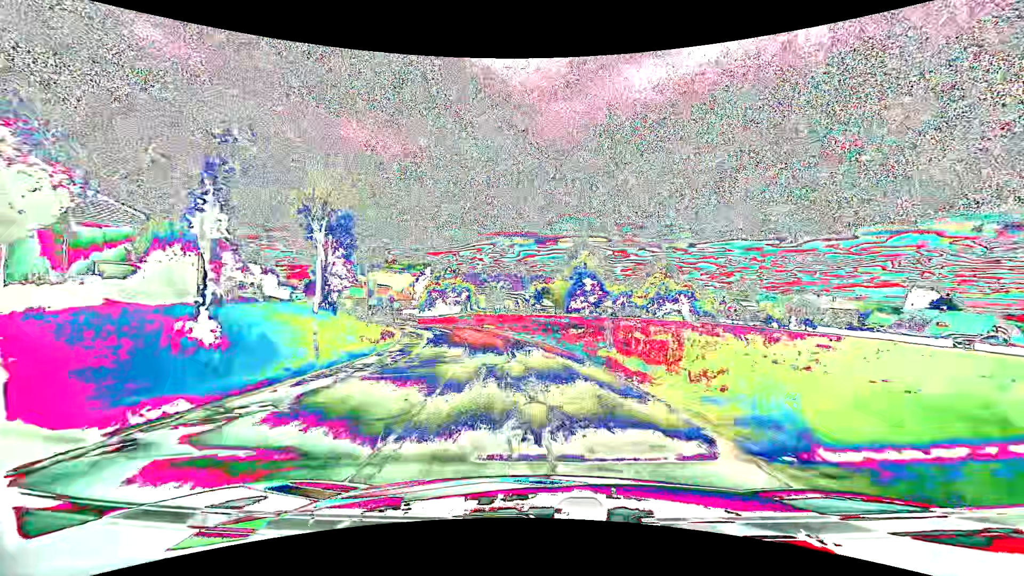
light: Day
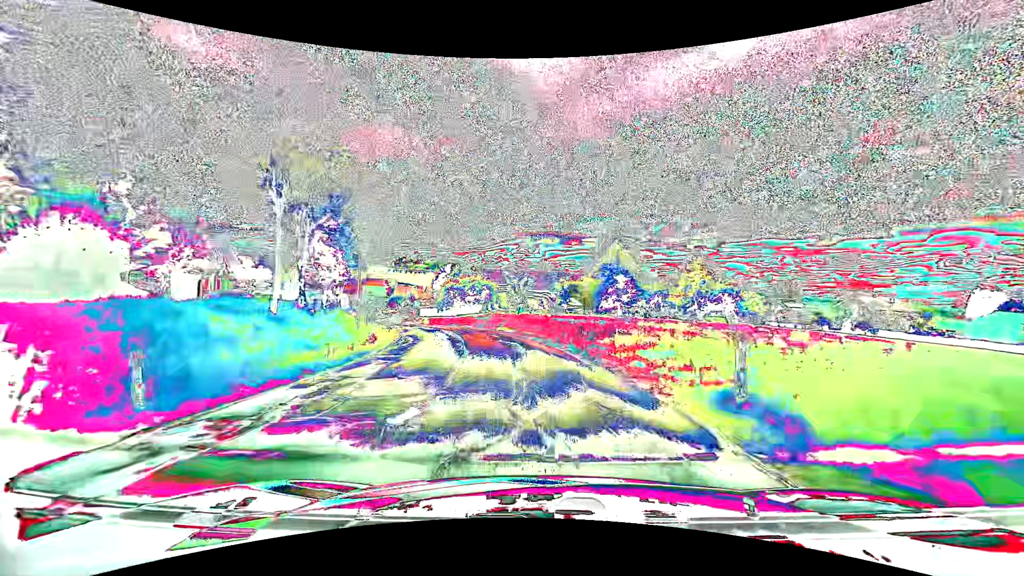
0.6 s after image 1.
(-0.2, +7.9) m; -3°
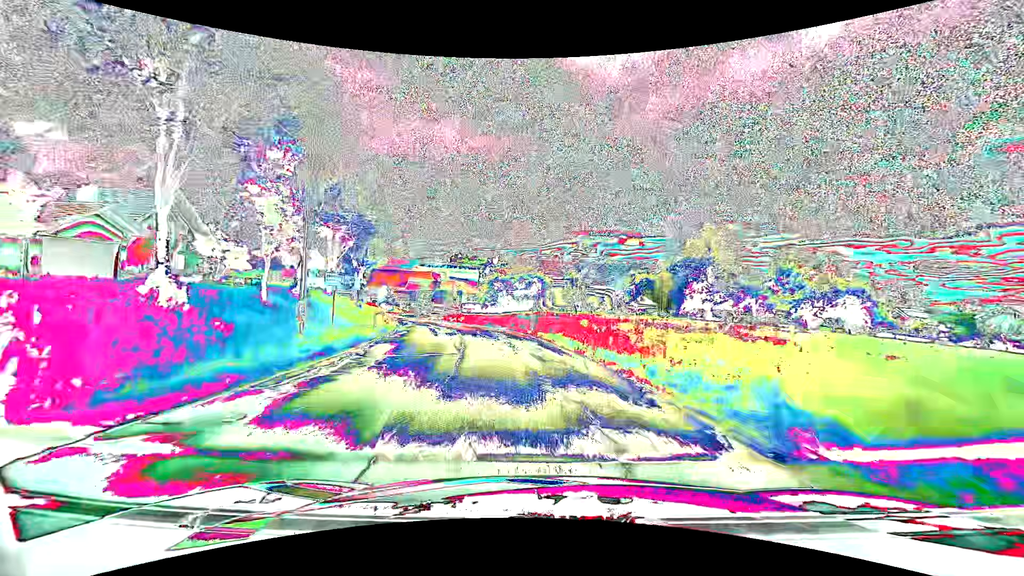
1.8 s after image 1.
(-0.8, +15.7) m; -6°
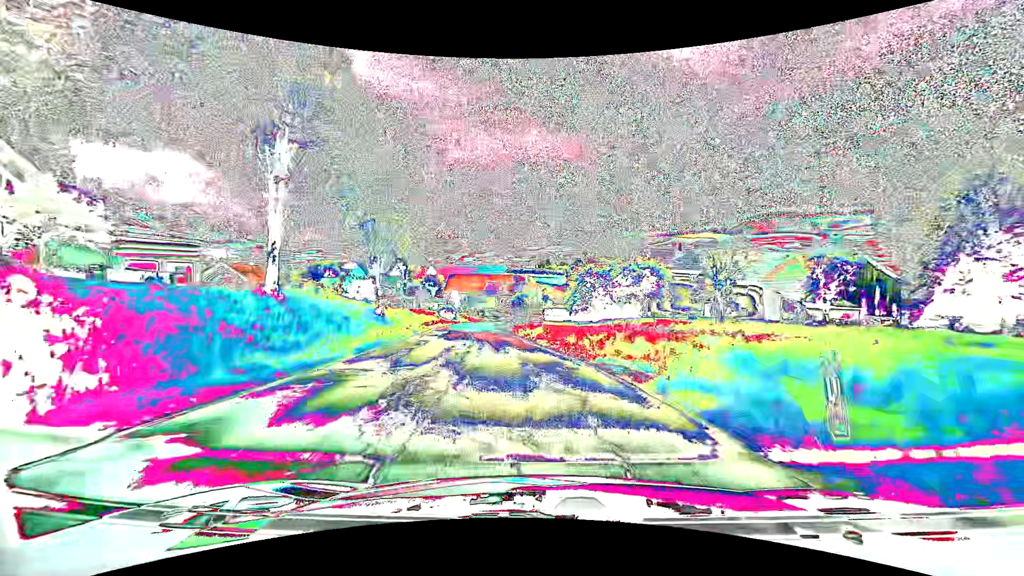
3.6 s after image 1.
(-1.9, +23.1) m; -10°
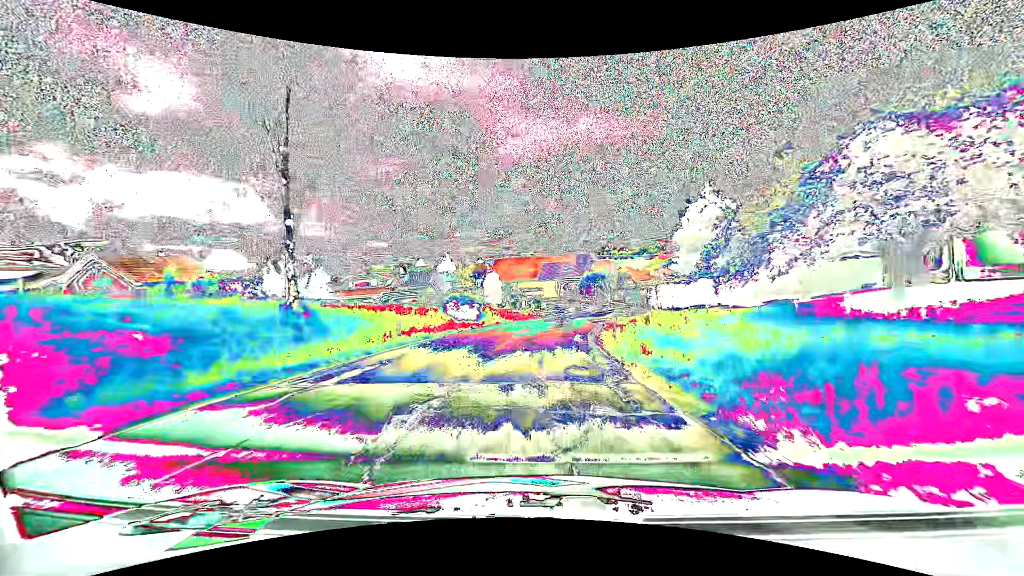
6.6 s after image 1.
(-3.5, +37.8) m; -7°
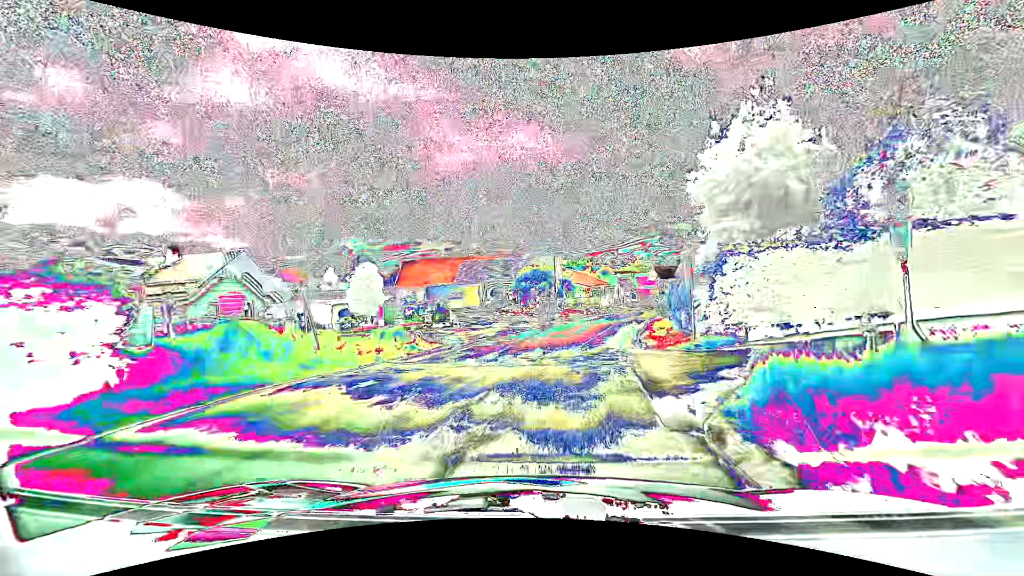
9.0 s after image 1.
(+1.4, +29.6) m; +8°
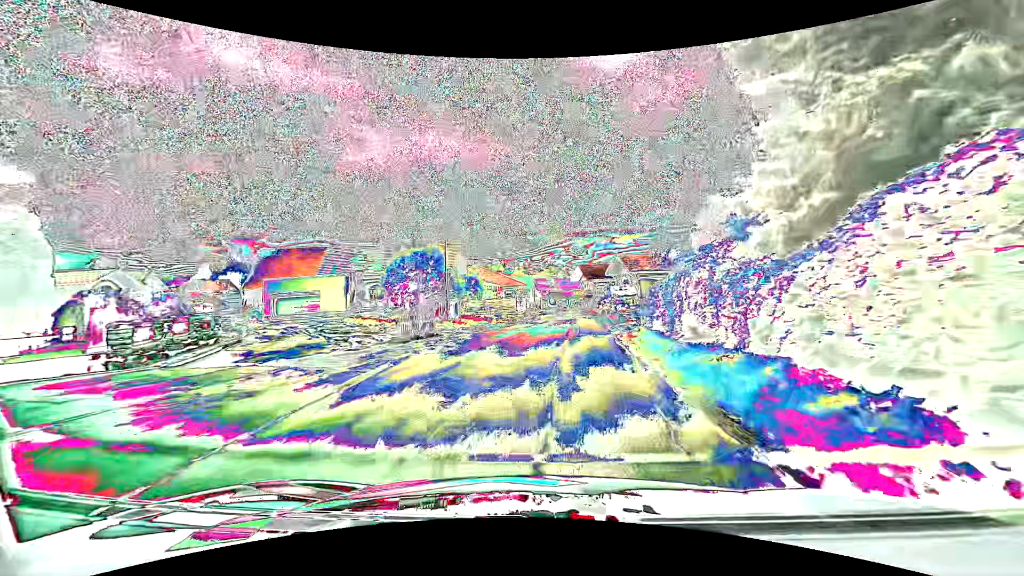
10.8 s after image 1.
(+1.8, +20.7) m; +10°
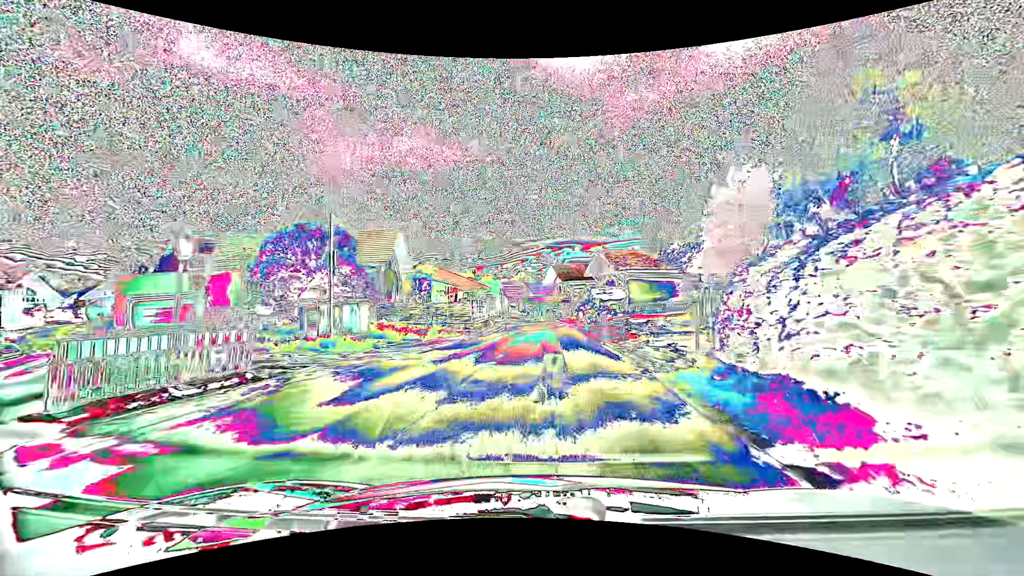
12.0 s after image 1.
(+0.4, +13.3) m; +3°
(0, +10) (+1, +20) (+1, +30) (+1, +40) (+1, +50) (+1, +60) (-1, +70) (-3, +80) (-5, +89) (-8, +99) m
